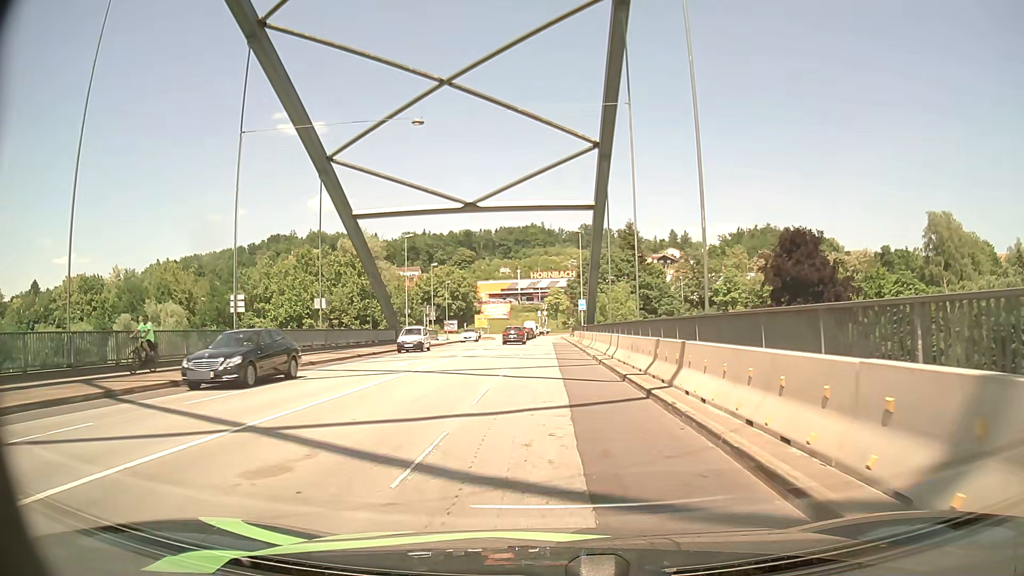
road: primary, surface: asphalt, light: Day
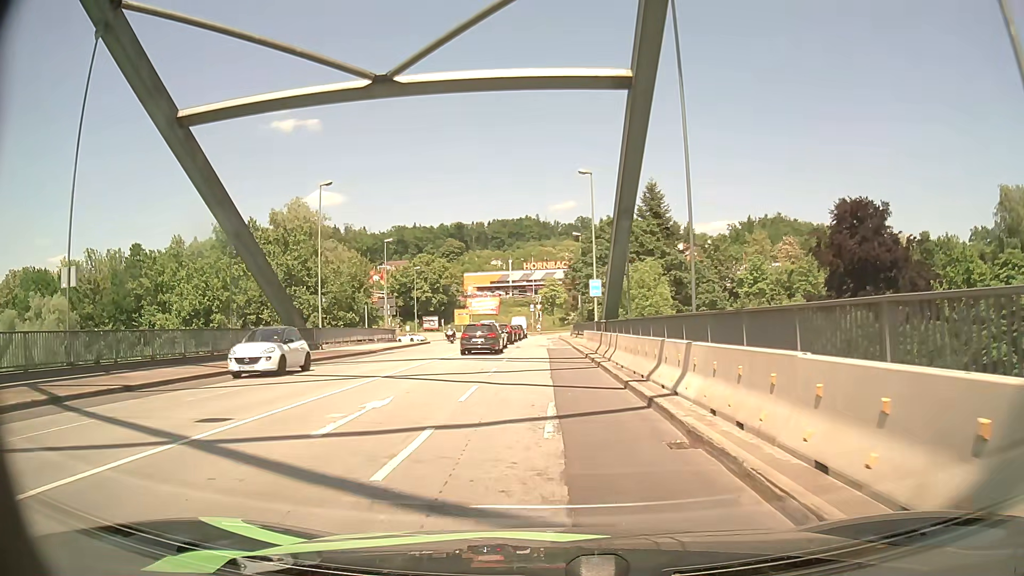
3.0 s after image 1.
(+0.2, +23.8) m; +1°
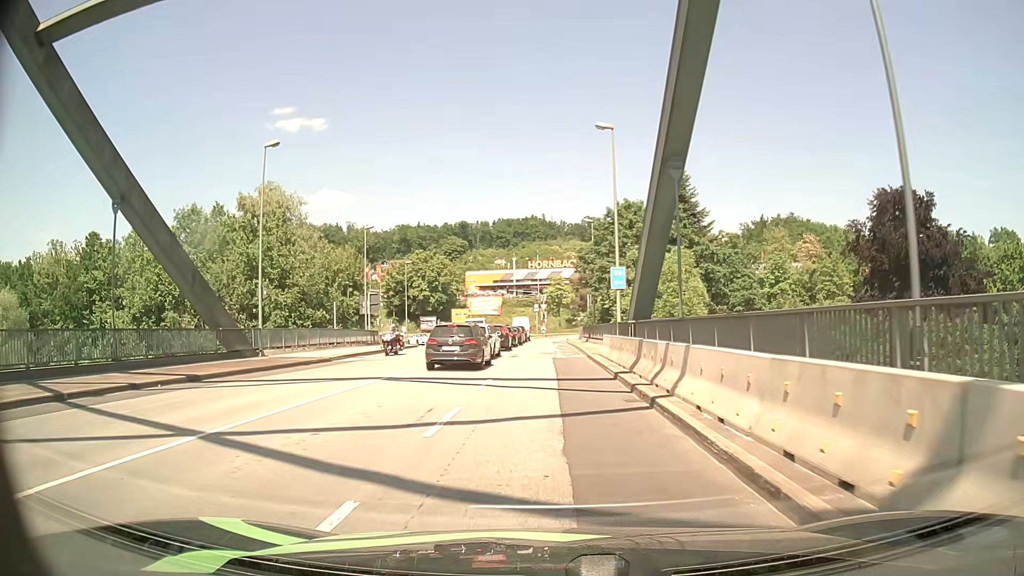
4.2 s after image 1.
(-0.1, +9.8) m; 0°
(0, +10) (0, +20) (0, +30) (0, +40) (0, +50) (0, +60) (0, +70) (0, +80) (+5, +89) (+13, +94) m
